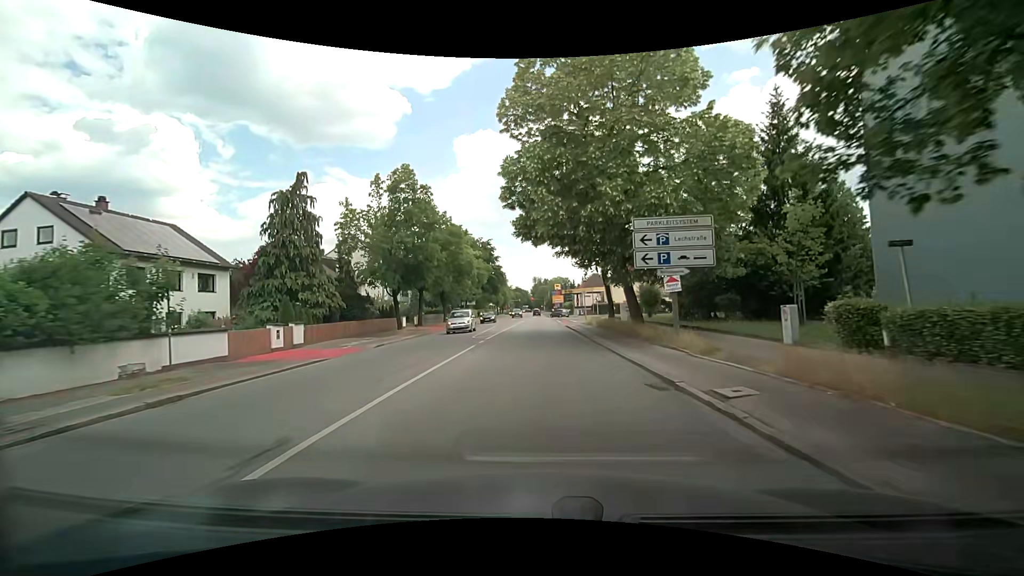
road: secondary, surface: asphalt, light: Day
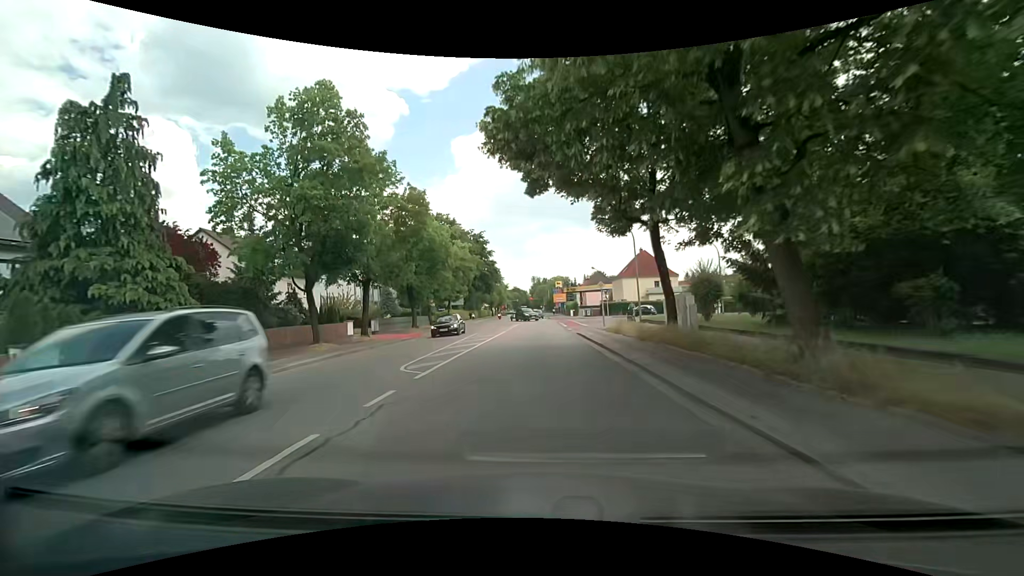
(0.0, +13.8) m; 0°
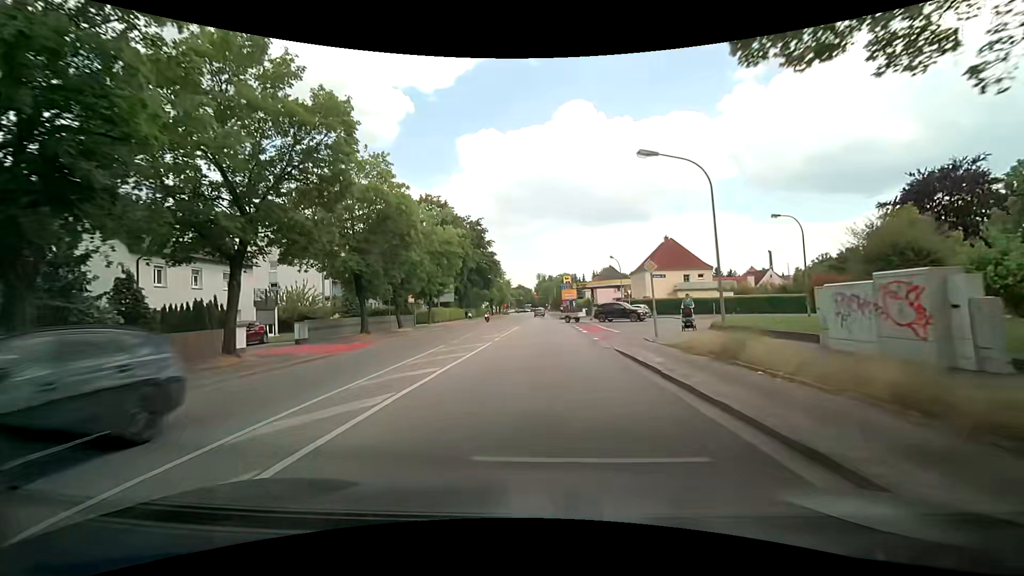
(-0.1, +13.6) m; -1°
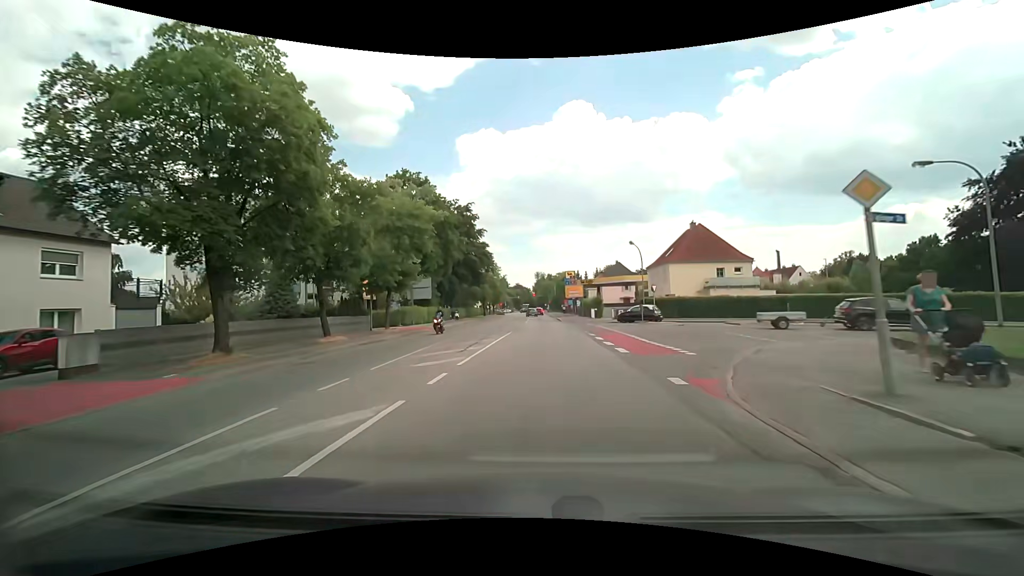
(0.0, +13.3) m; 0°
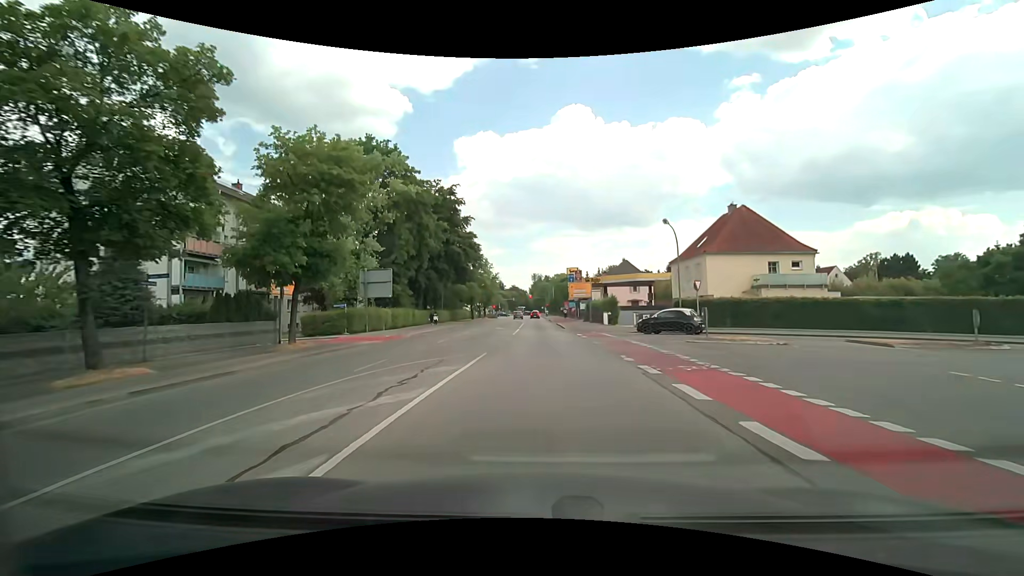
(0.0, +13.4) m; 0°
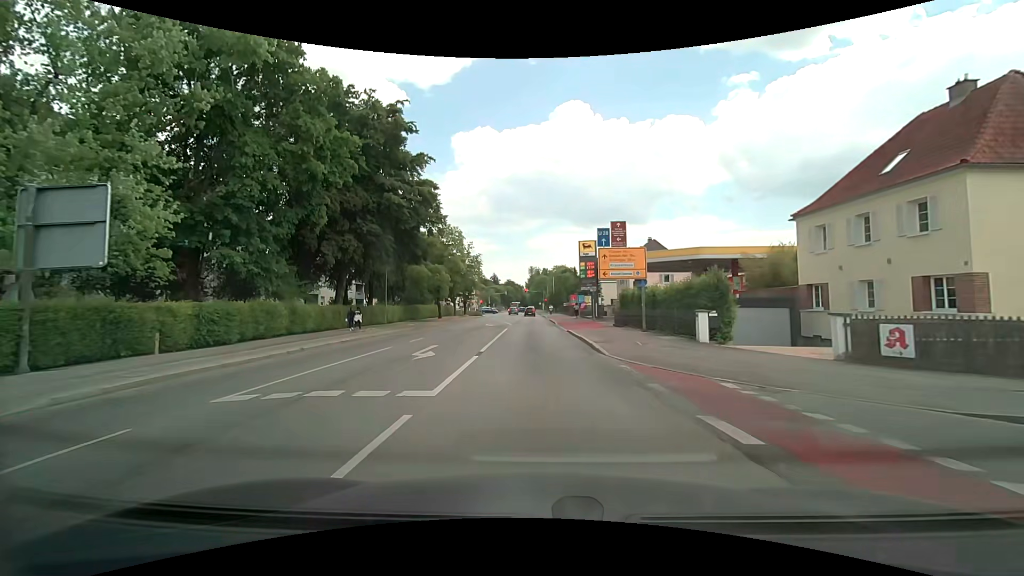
(+0.2, +26.3) m; 0°
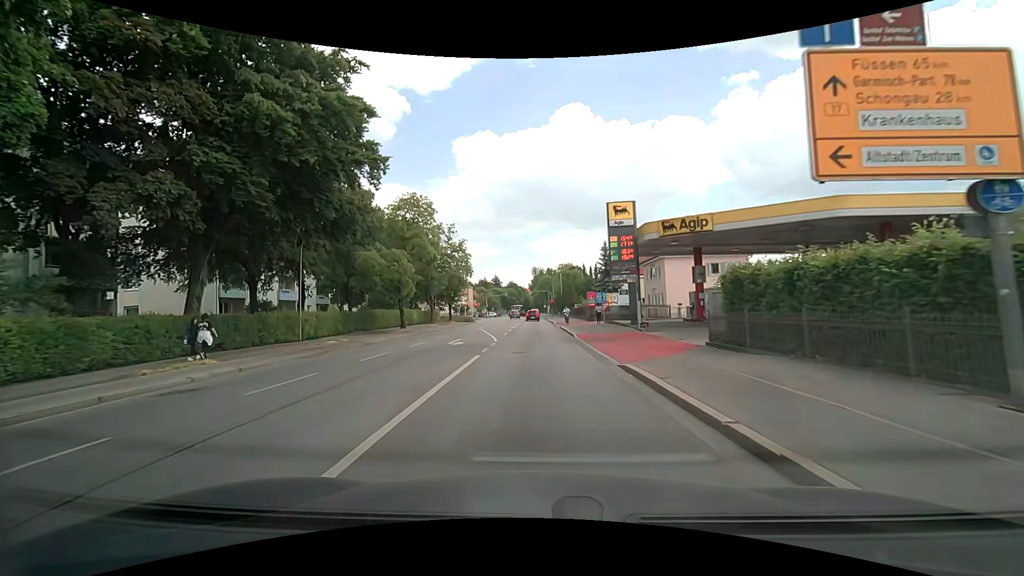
(0.0, +18.1) m; 0°
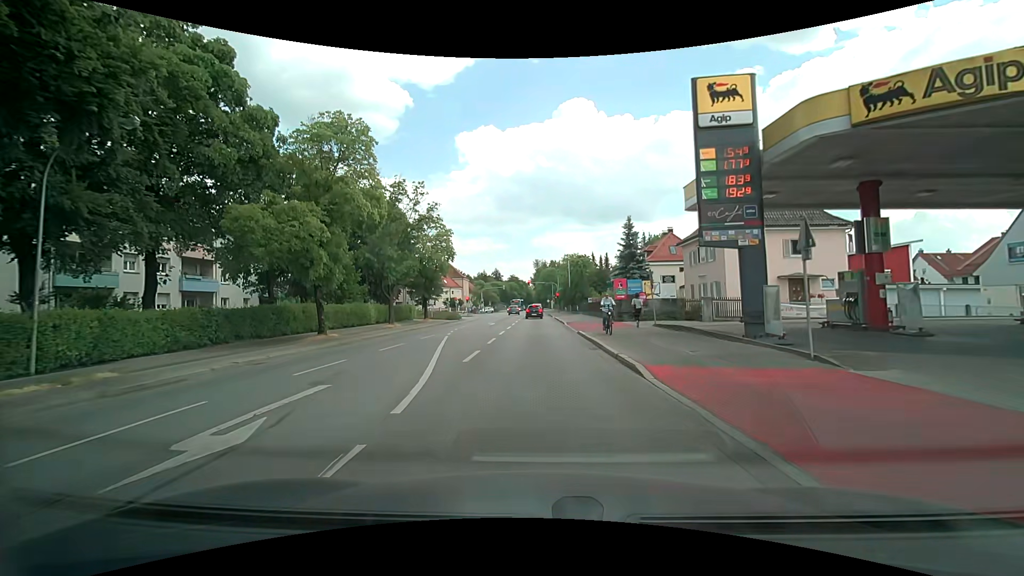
(0.0, +16.1) m; 0°
